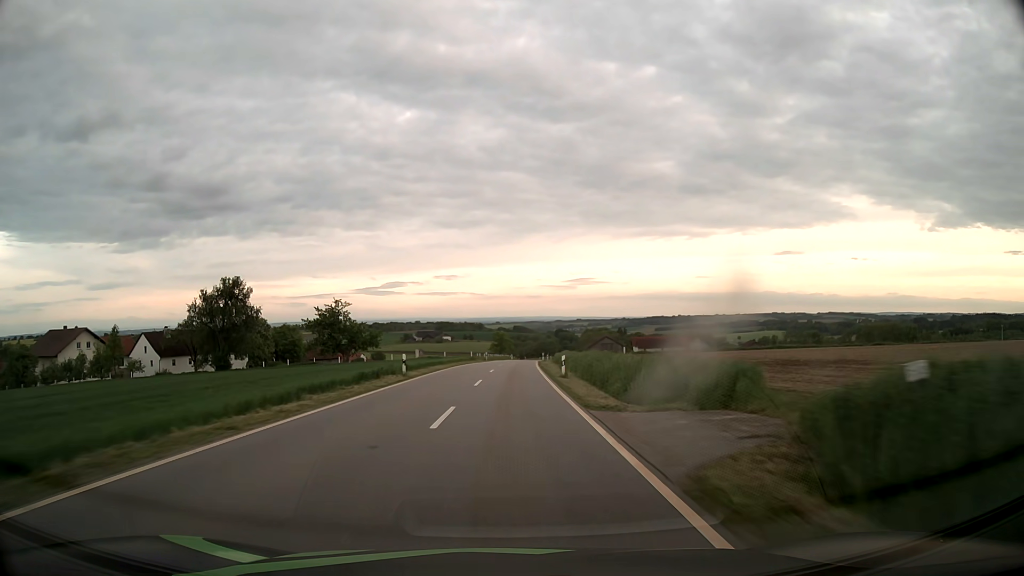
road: tertiary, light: Day
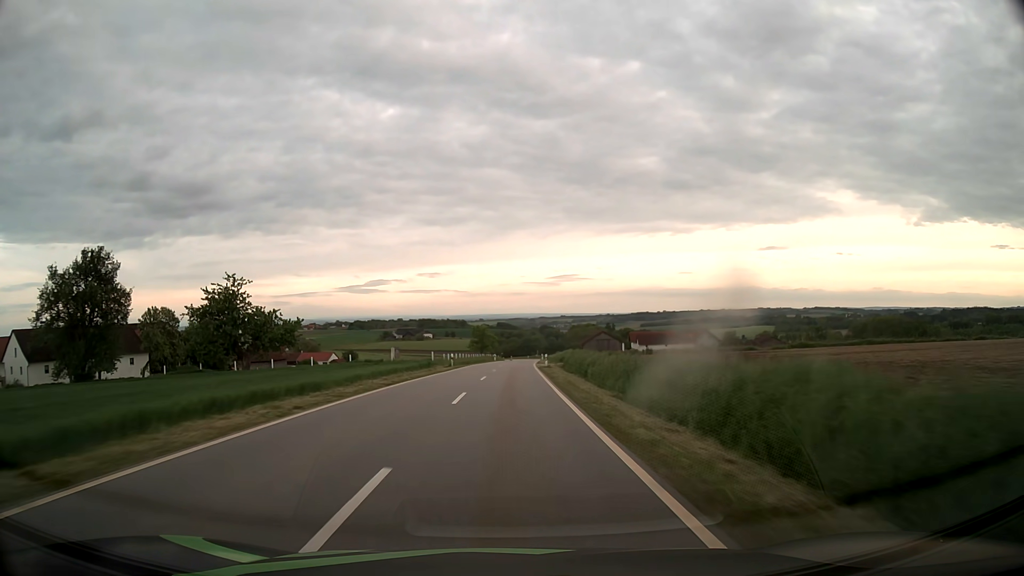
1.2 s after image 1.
(+0.4, +31.9) m; +1°
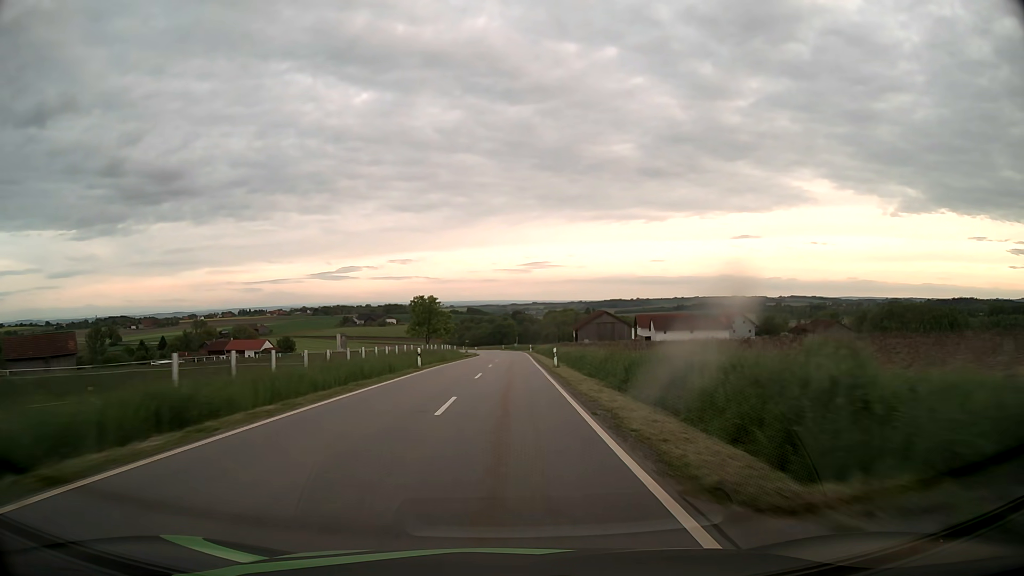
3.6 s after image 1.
(+1.2, +63.8) m; +2°
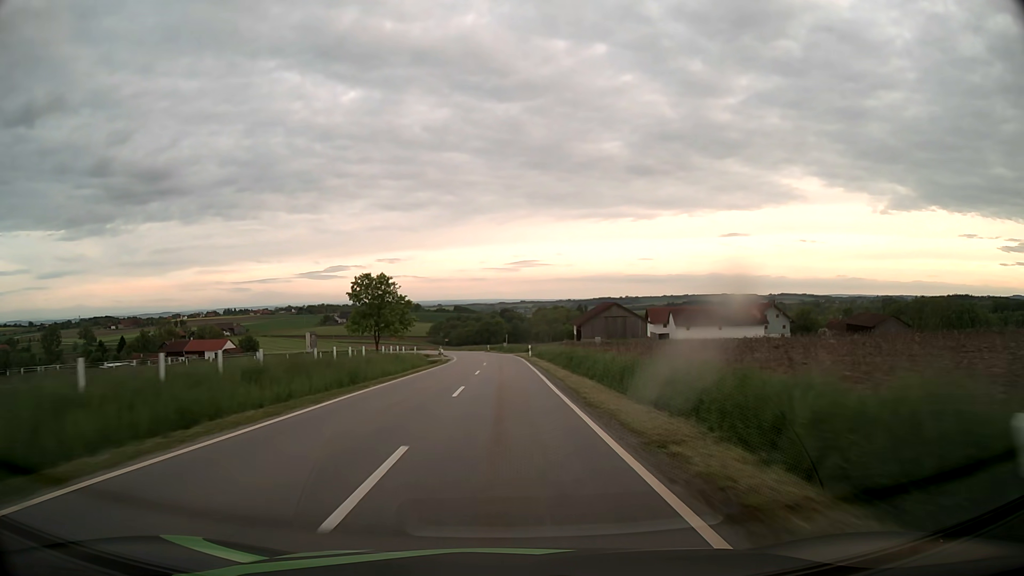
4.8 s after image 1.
(+0.3, +31.7) m; +1°
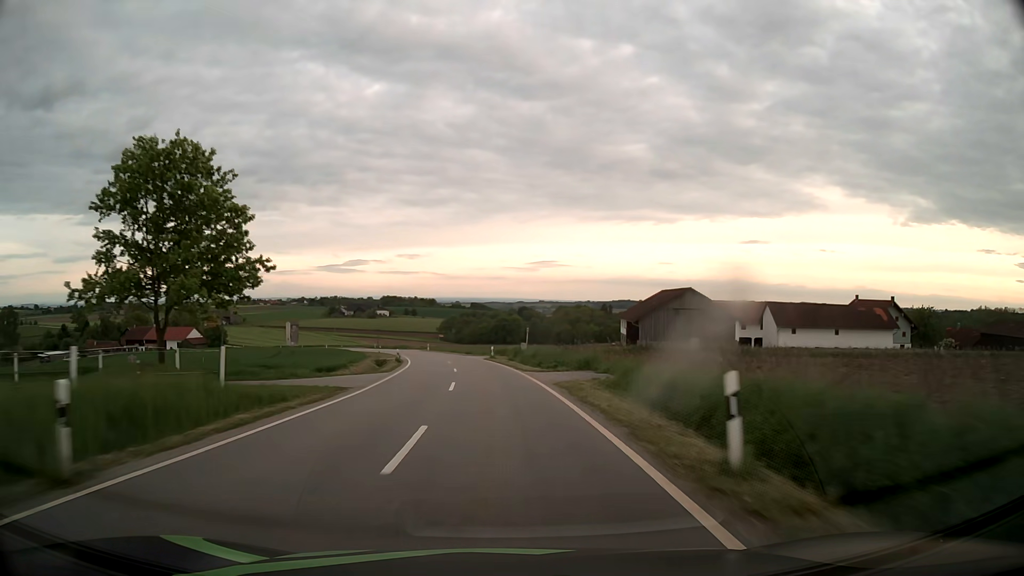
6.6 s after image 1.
(-0.1, +46.3) m; -1°
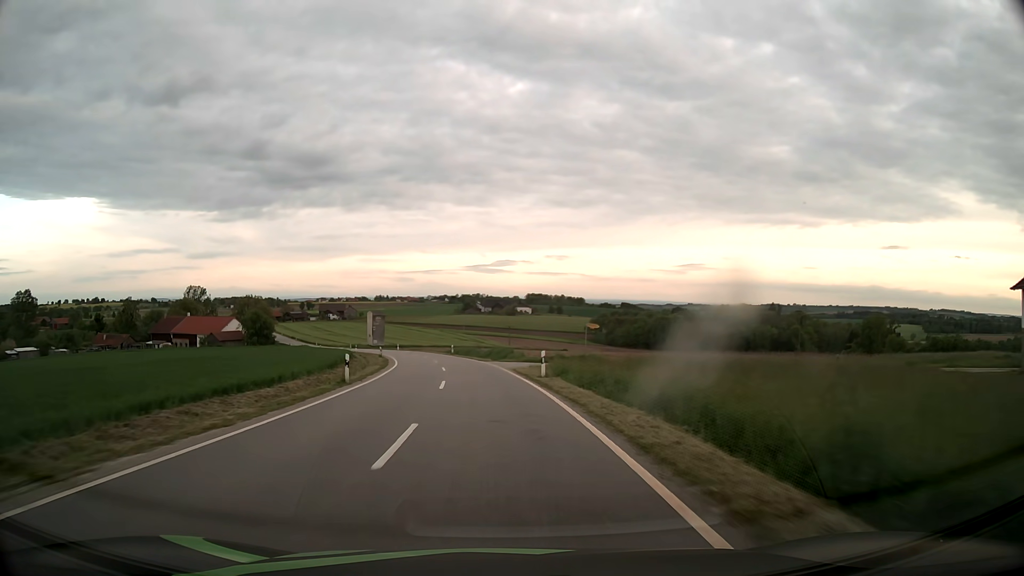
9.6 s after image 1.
(-6.7, +72.4) m; -12°
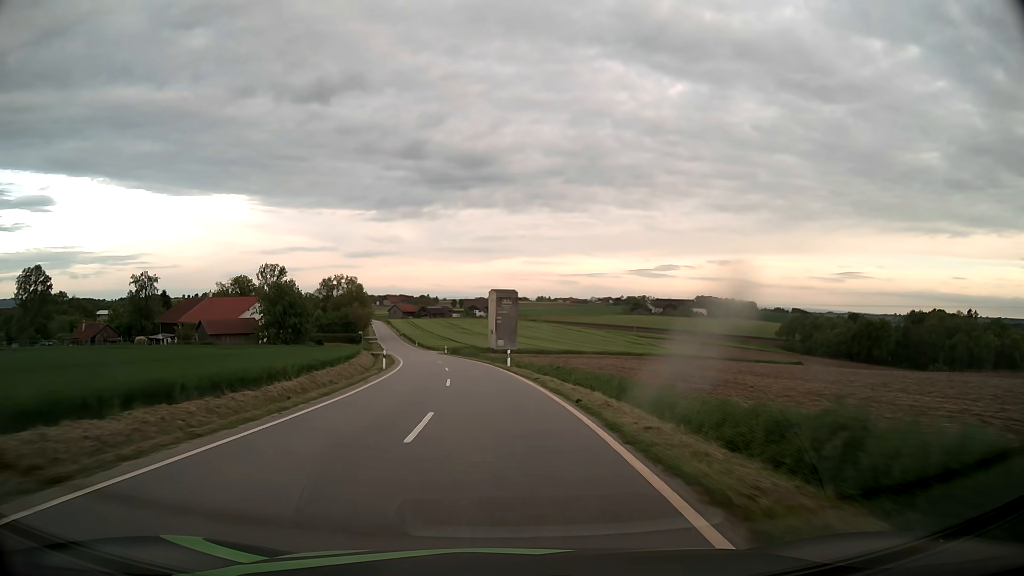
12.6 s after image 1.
(-8.5, +70.6) m; -14°
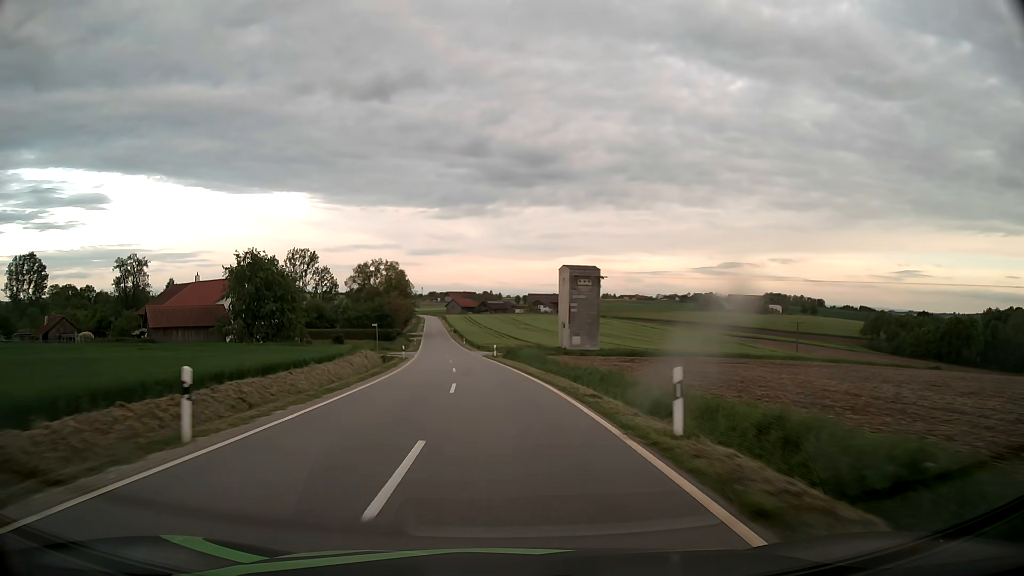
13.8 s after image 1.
(-1.4, +28.4) m; -5°
(0, +10) (-1, +20) (-1, +30) (-2, +40) (-3, +50) (-4, +60) (-6, +70) (-7, +80) (-8, +90) (-9, +99) m
